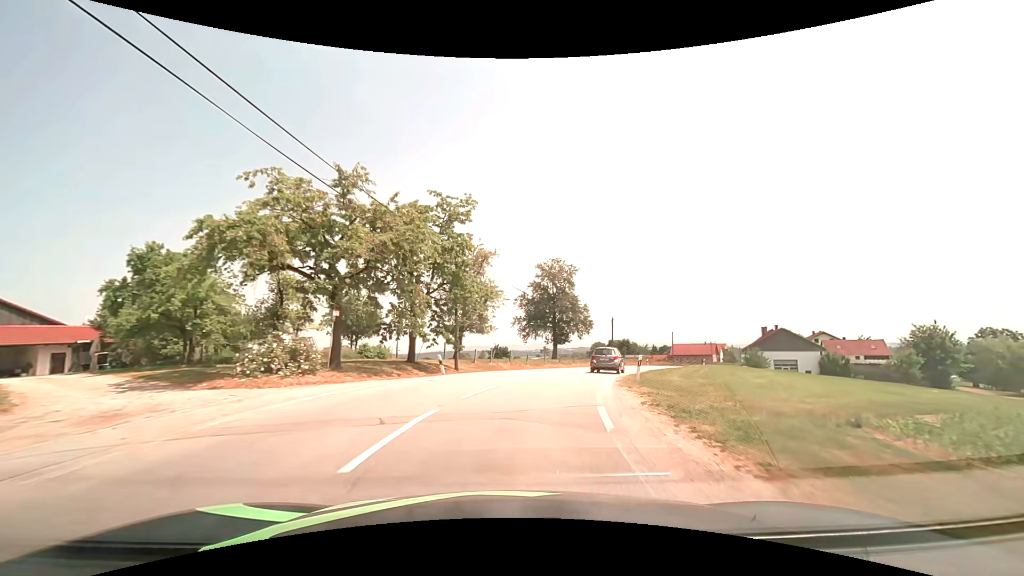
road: tertiary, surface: asphalt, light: Day
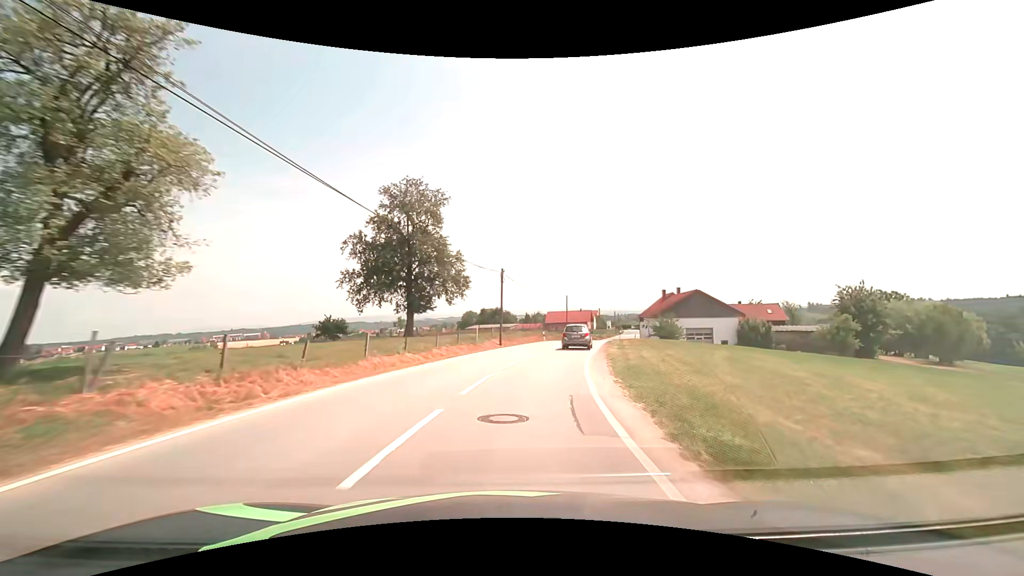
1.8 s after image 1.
(+3.2, +23.9) m; +15°
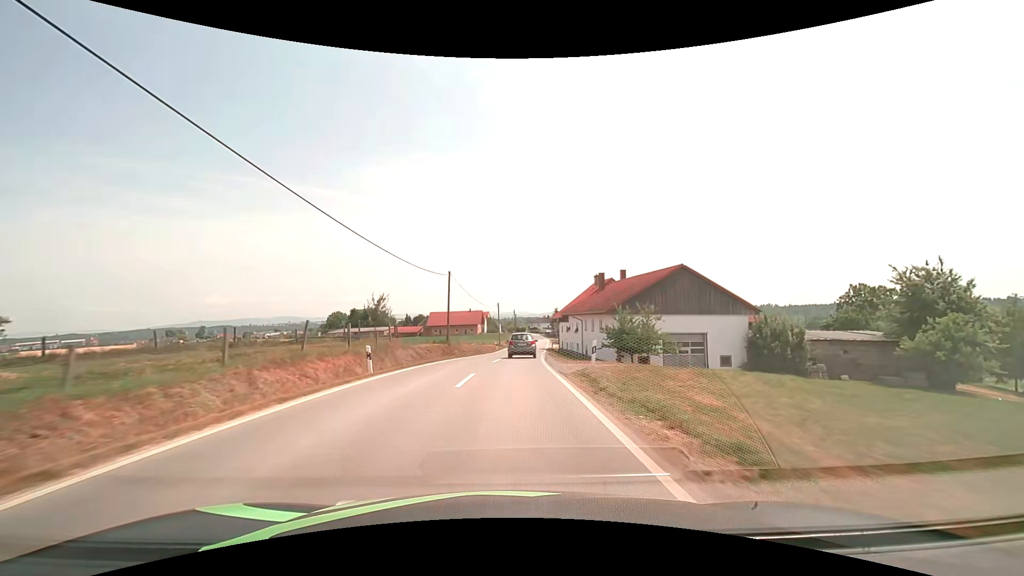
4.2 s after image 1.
(+4.2, +33.9) m; +13°
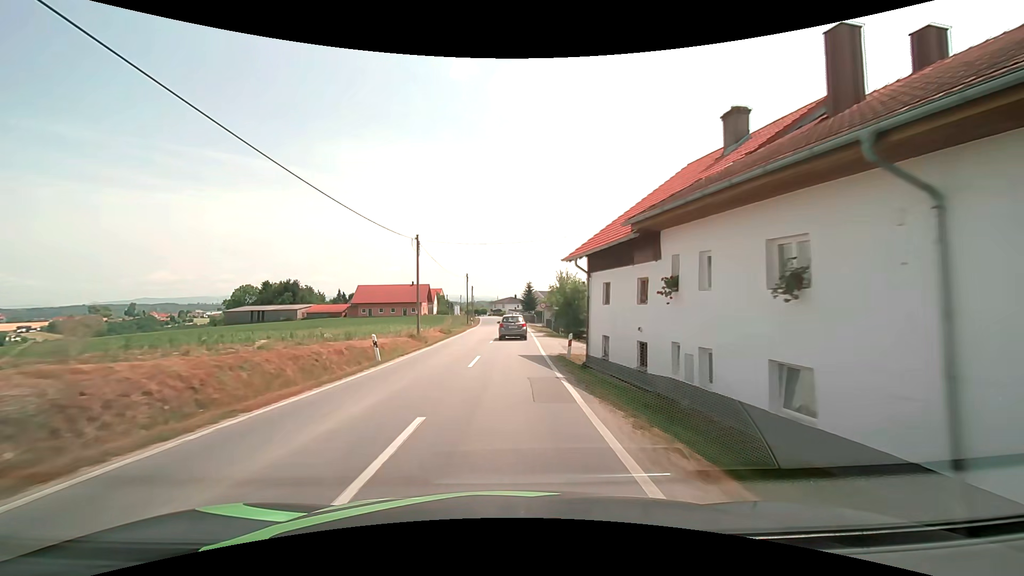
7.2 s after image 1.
(+1.9, +44.6) m; +4°
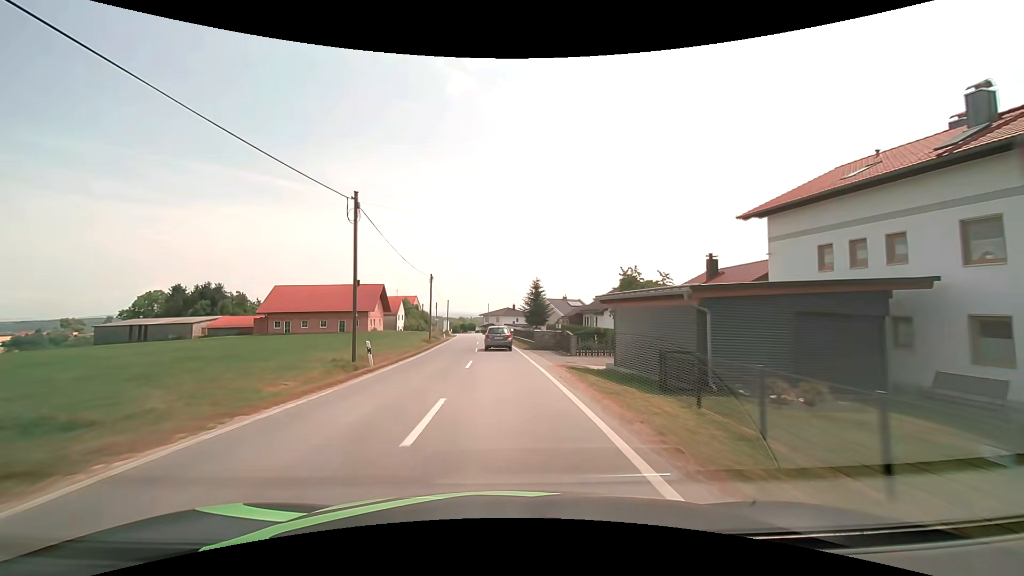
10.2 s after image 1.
(+0.7, +45.5) m; +1°
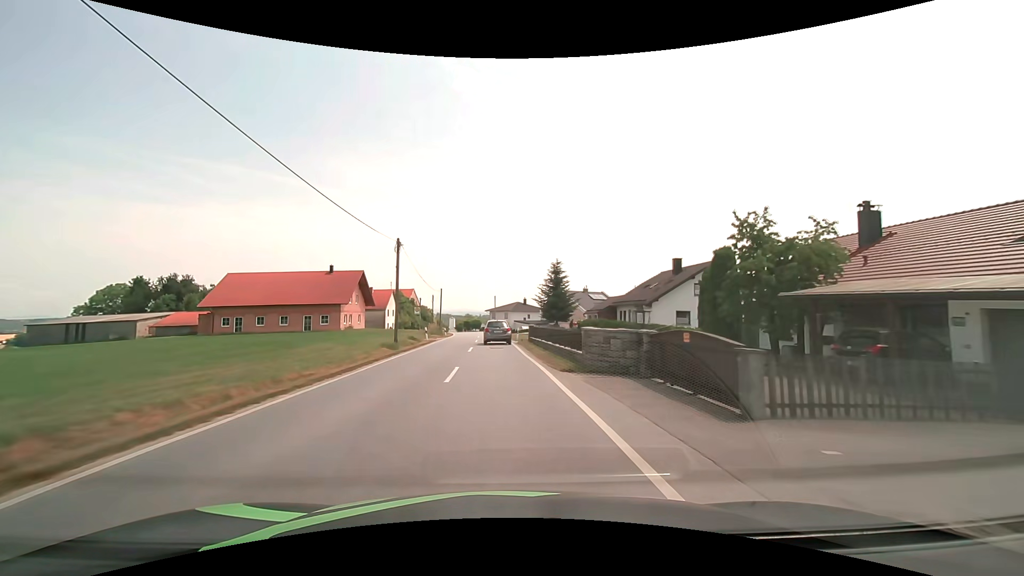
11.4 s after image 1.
(-0.2, +18.1) m; -1°
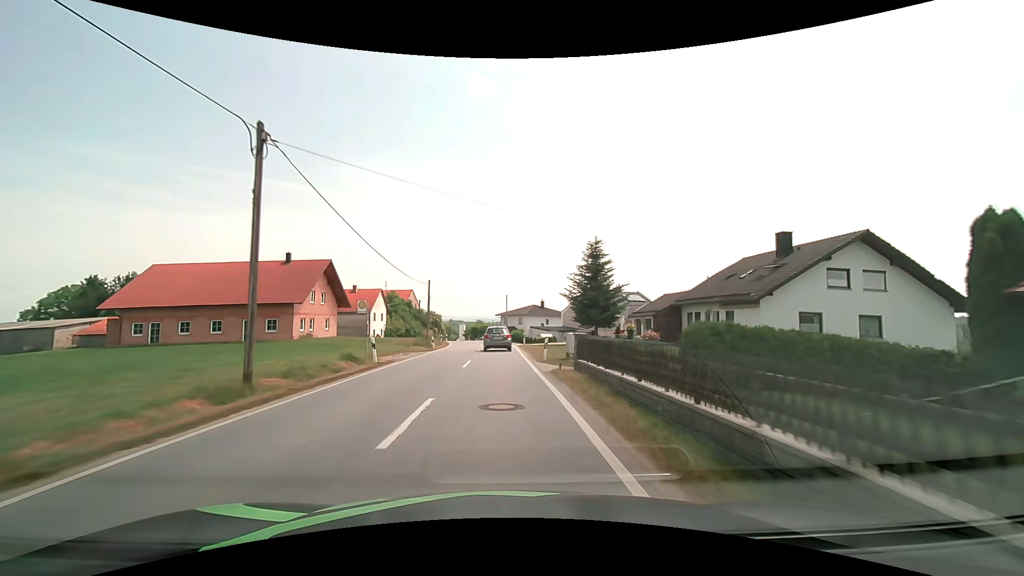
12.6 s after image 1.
(-0.2, +18.1) m; -1°
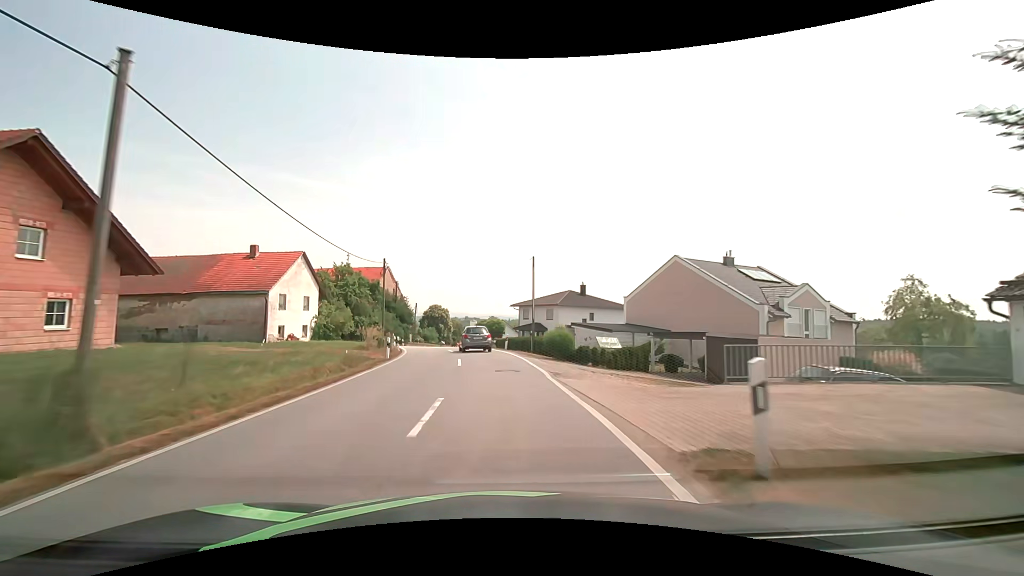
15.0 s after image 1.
(-0.7, +35.1) m; -2°
(0, +10) (-1, +20) (-2, +30) (-4, +40) (-6, +50) (-7, +59) (-8, +69) (-9, +79) (-9, +89) (-9, +99) m
